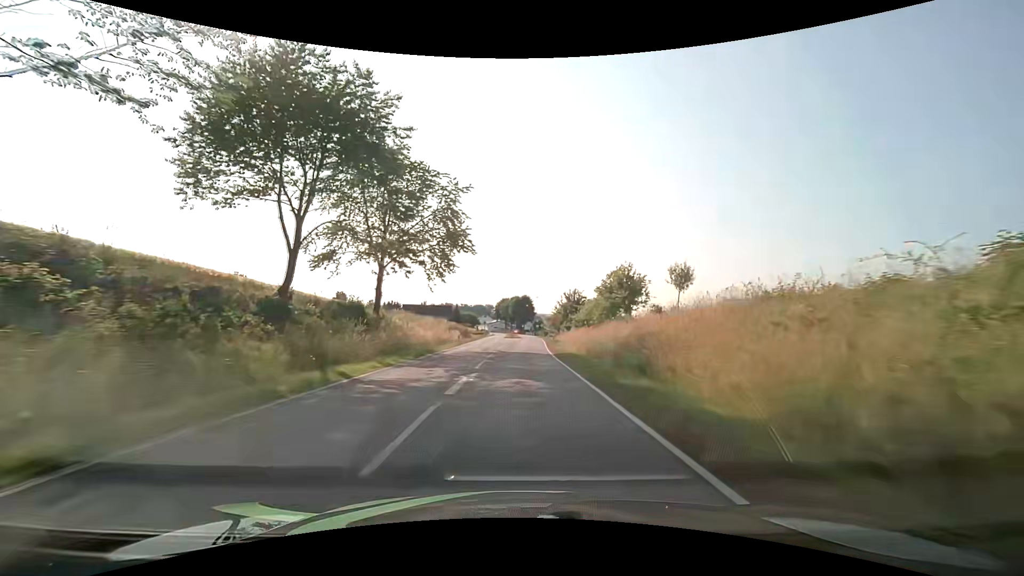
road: secondary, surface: asphalt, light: Day
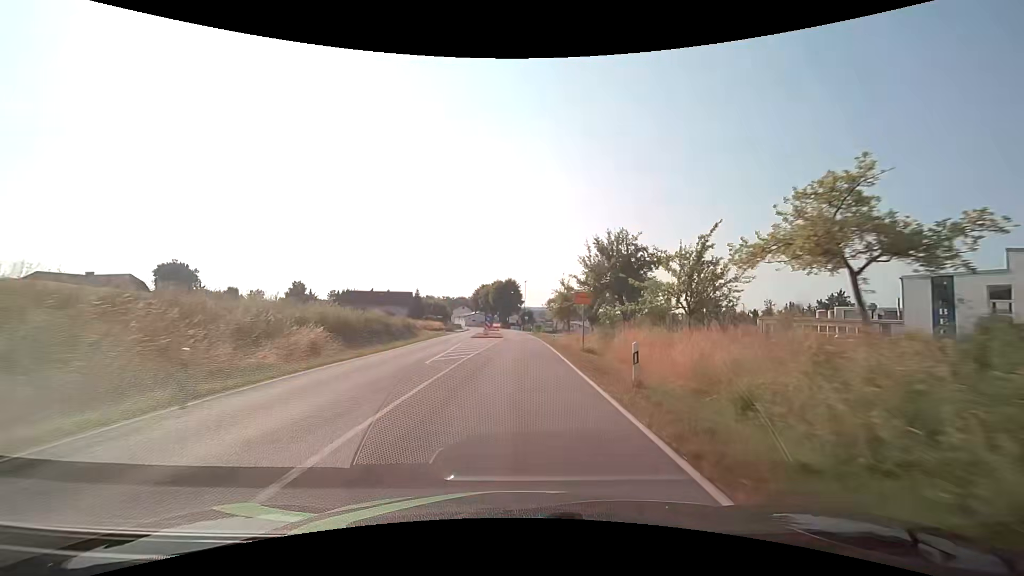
(+0.7, +37.6) m; +2°
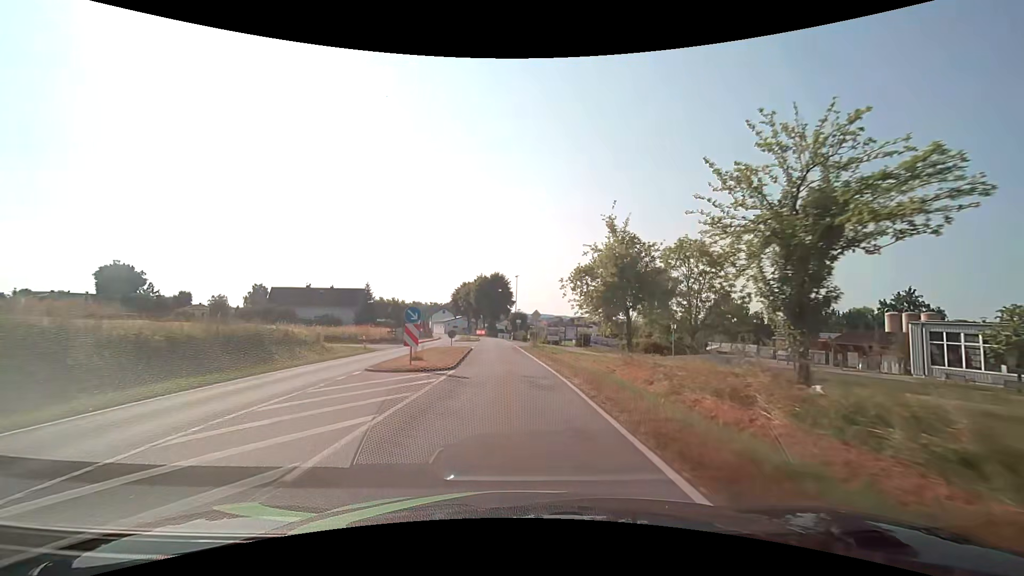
(+0.4, +30.3) m; +1°
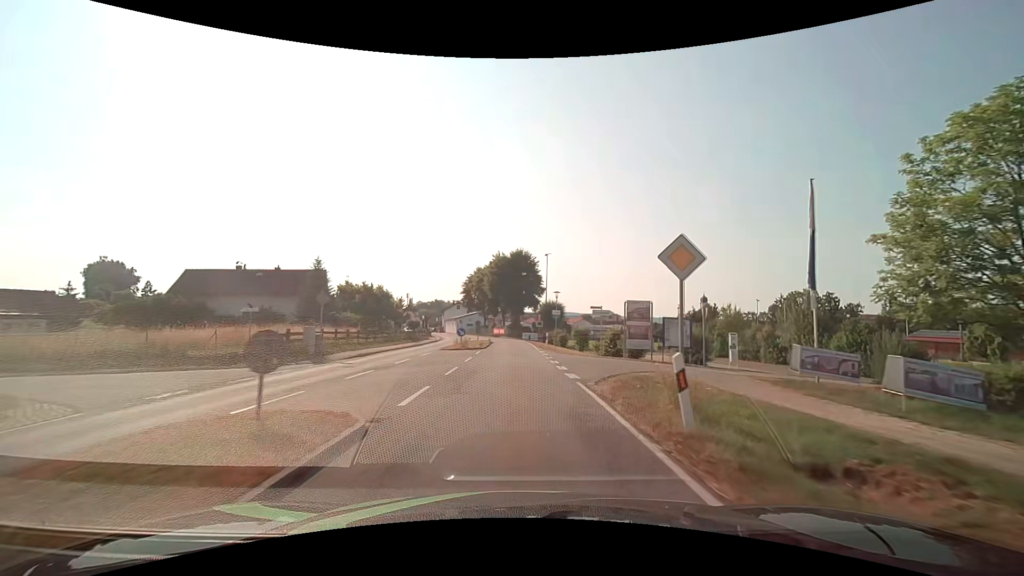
(-0.9, +29.7) m; -3°
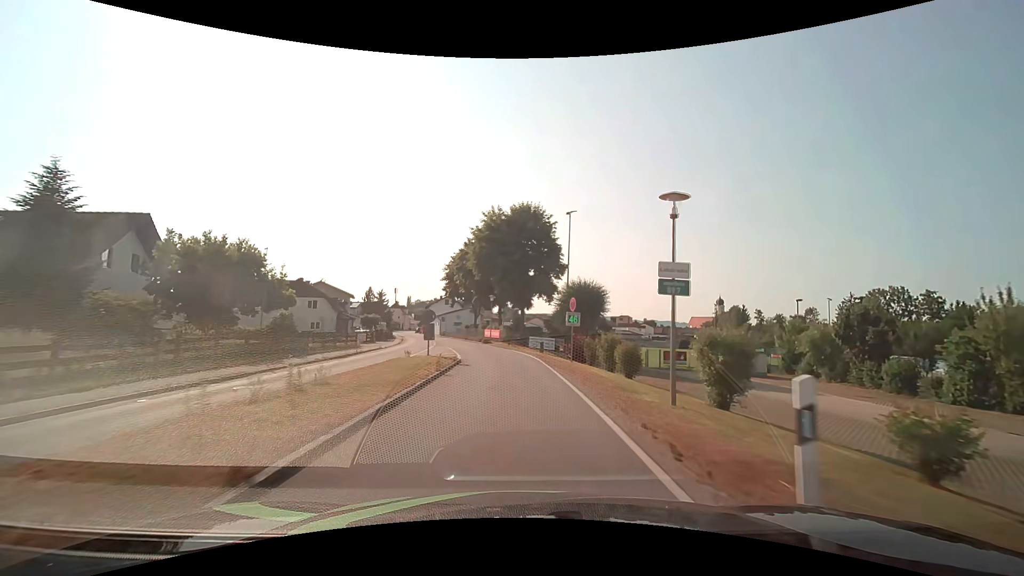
(-0.1, +30.3) m; 0°
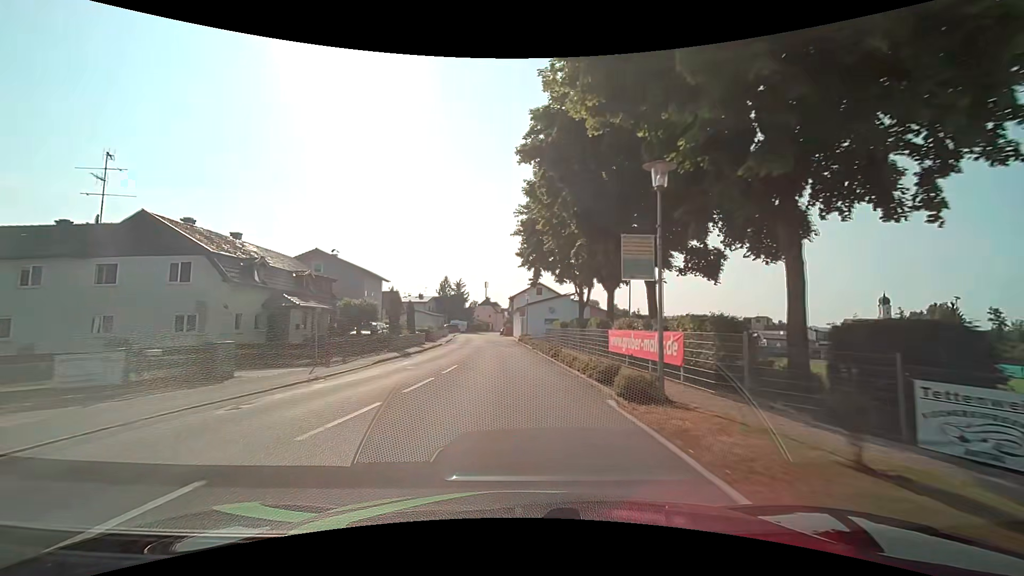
(-2.7, +38.0) m; -12°
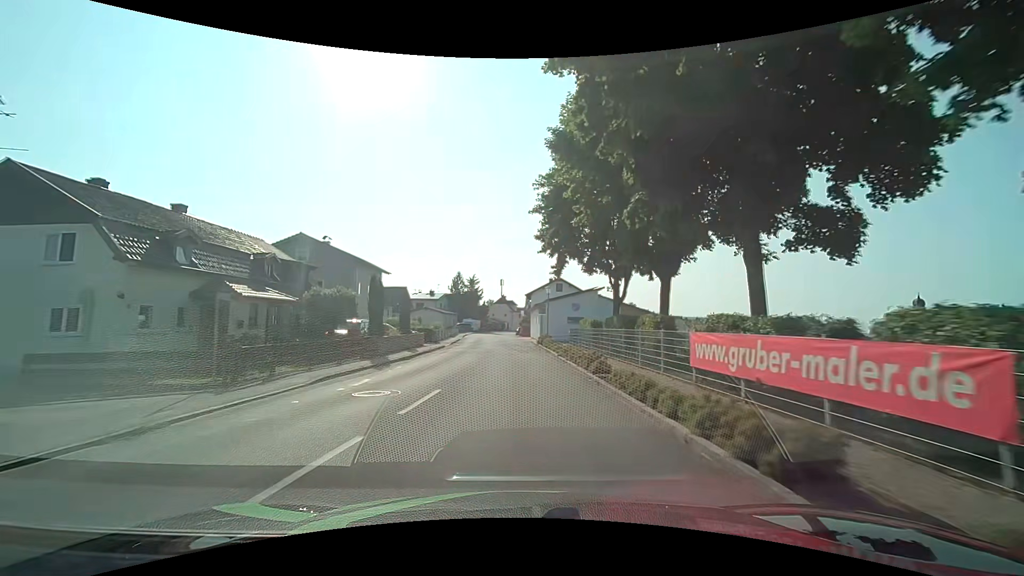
(-0.1, +7.6) m; -2°
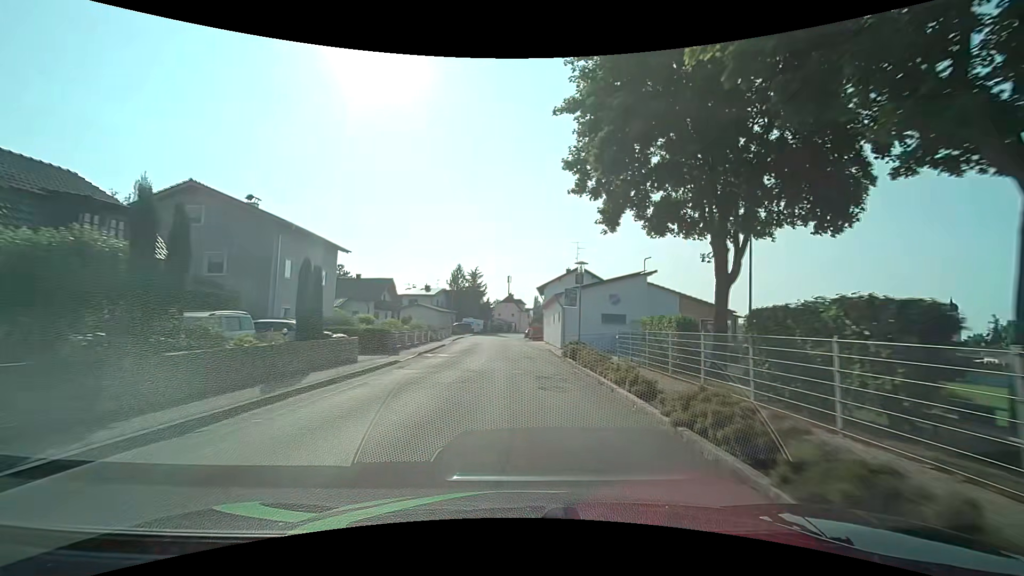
(-0.1, +15.3) m; -1°
(0, +10) (0, +20) (0, +30) (-1, +40) (-1, +50) (-1, +60) (-1, +70) (-1, +80) (0, +90) (+2, +100) m
